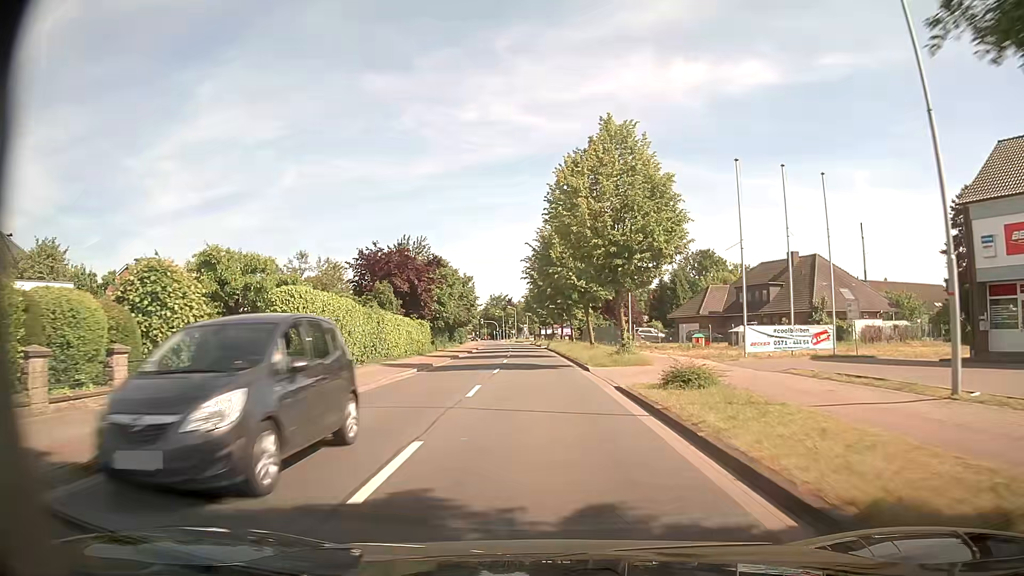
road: secondary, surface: asphalt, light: Day
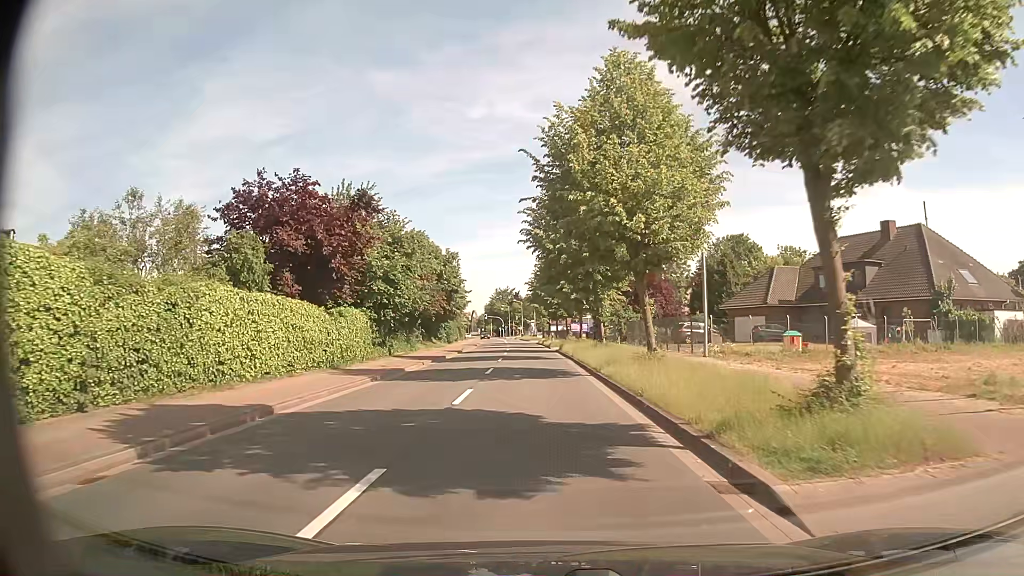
(-0.2, +19.7) m; -1°
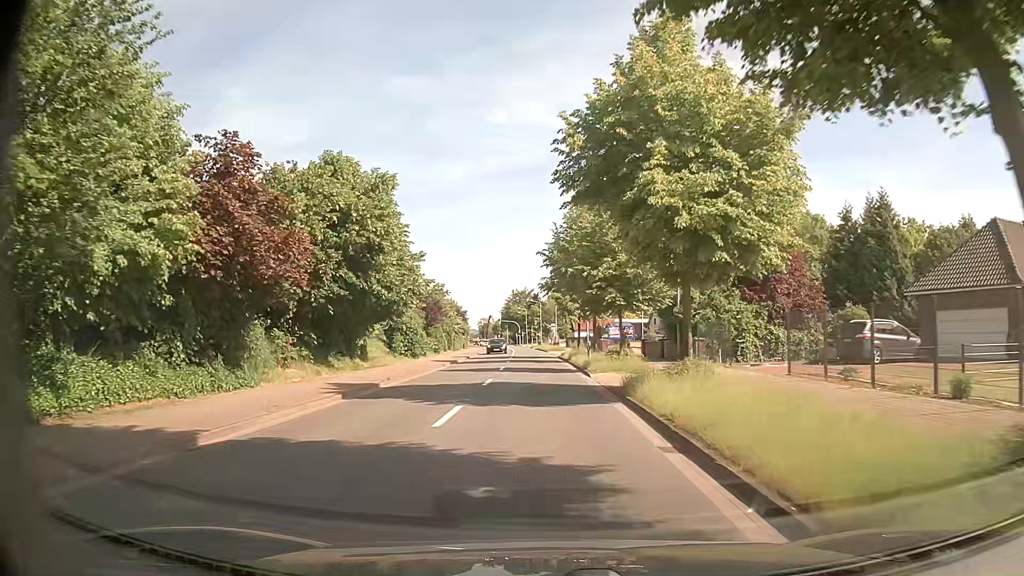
(-0.3, +29.3) m; -3°
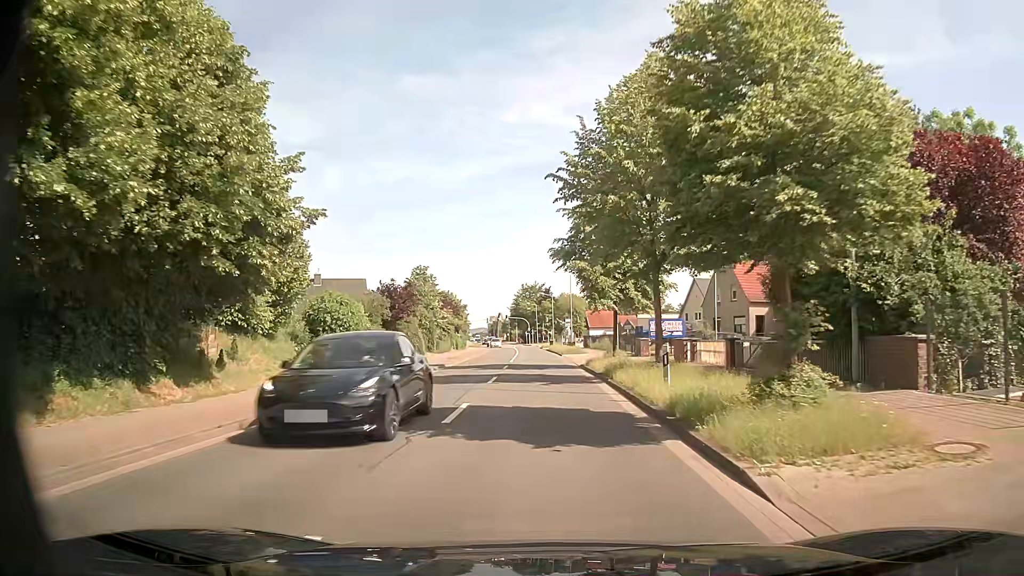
(+0.2, +18.1) m; 0°
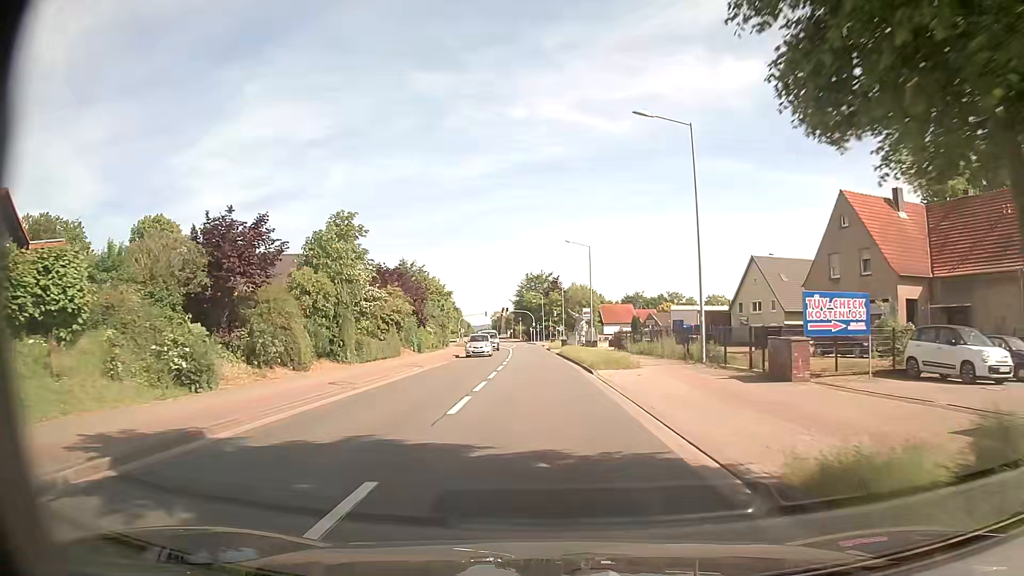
(-0.3, +25.7) m; 0°
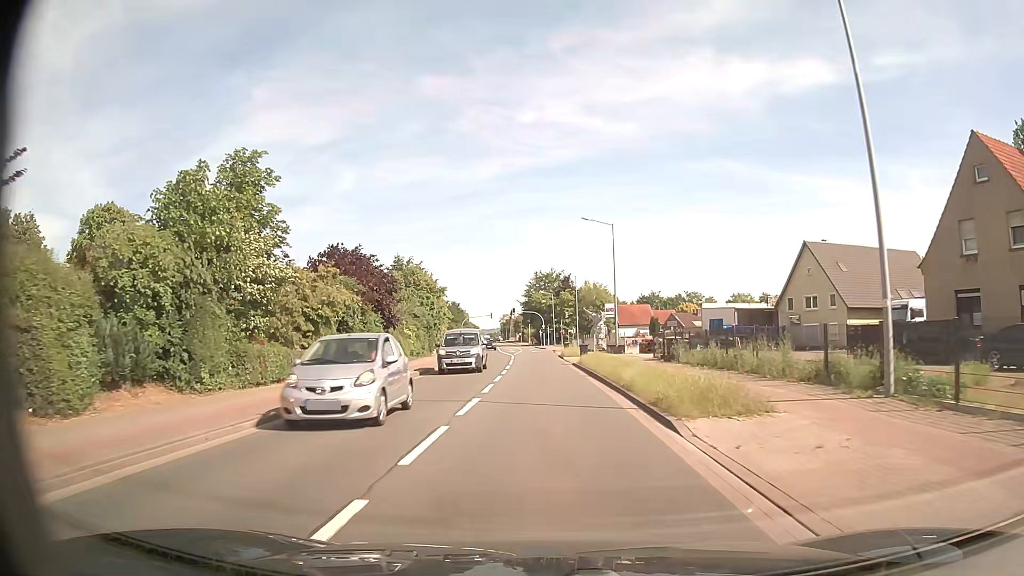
(-0.2, +13.5) m; -1°
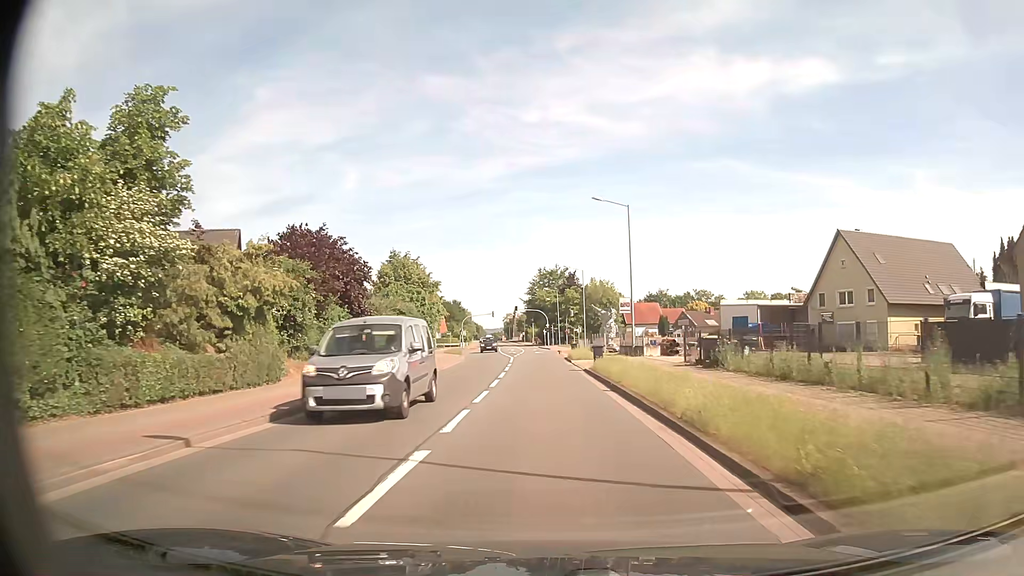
(0.0, +6.9) m; 0°
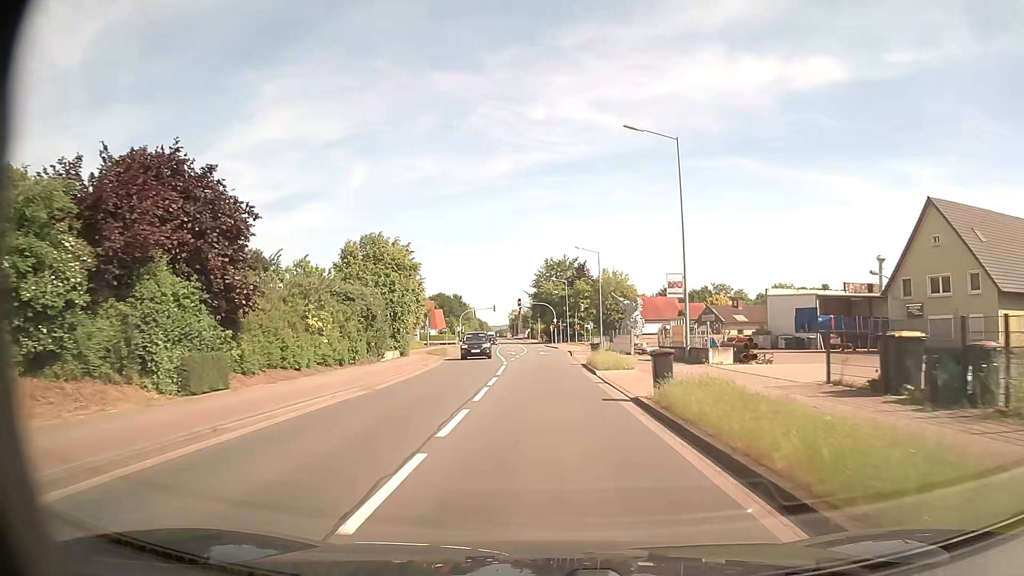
(-0.1, +14.0) m; -1°
(0, +10) (0, +20) (0, +30) (0, +40) (0, +50) (0, +60) (-1, +70) (-1, +80) (-1, +90) (-2, +100) m
